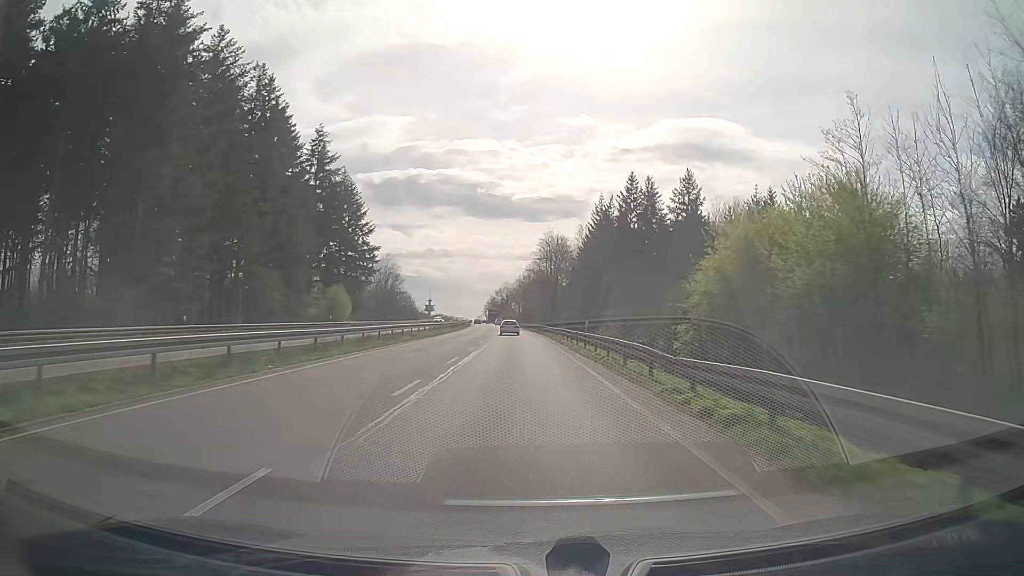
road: trunk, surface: asphalt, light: Day
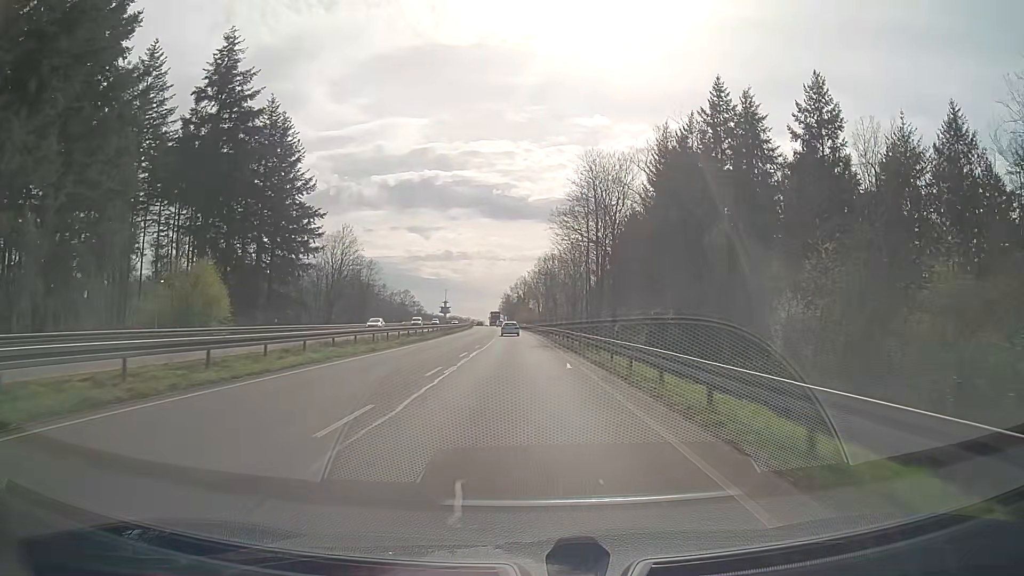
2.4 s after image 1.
(-0.6, +49.5) m; -2°
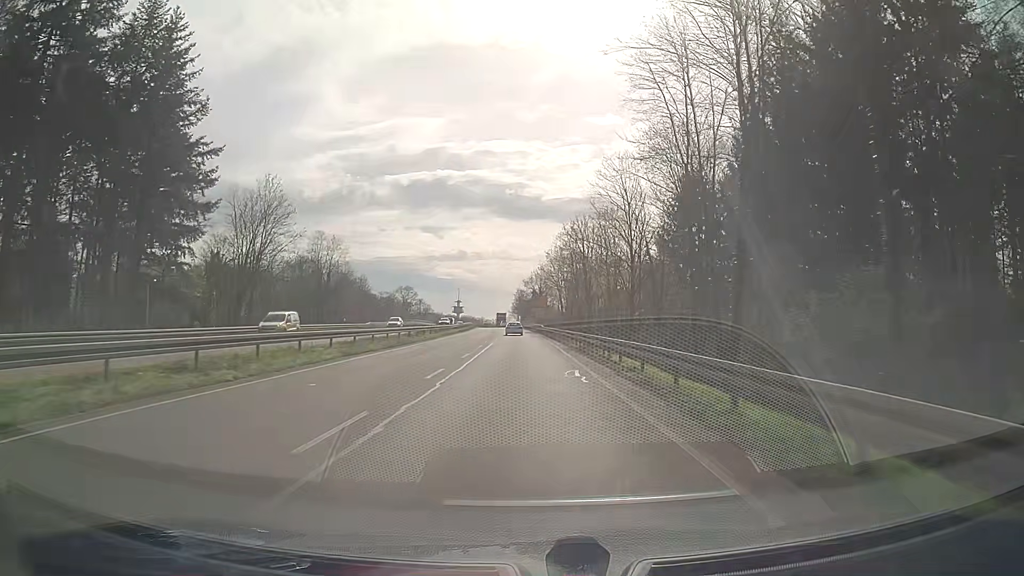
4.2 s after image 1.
(-0.4, +37.1) m; -1°
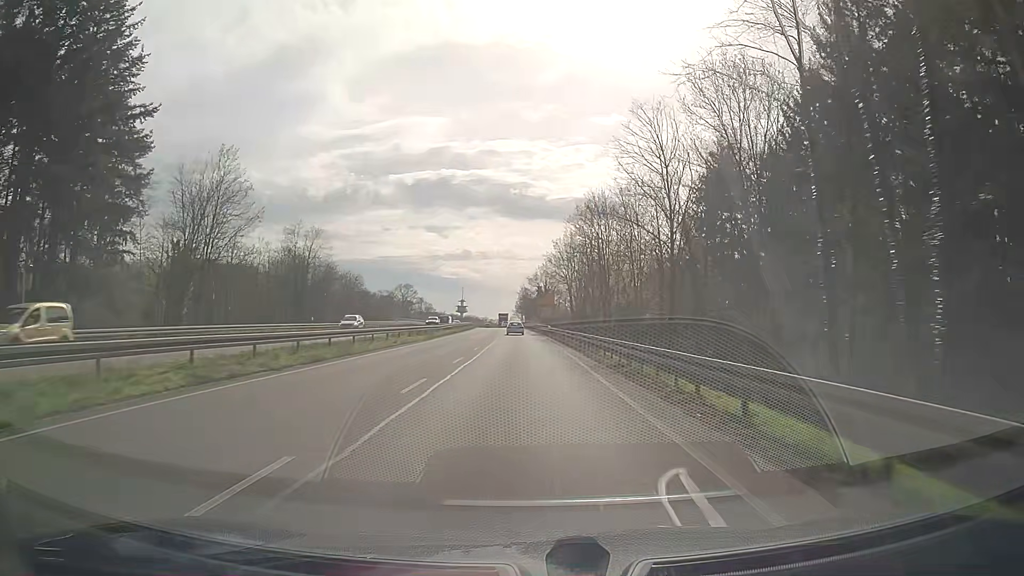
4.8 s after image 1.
(0.0, +12.4) m; 0°
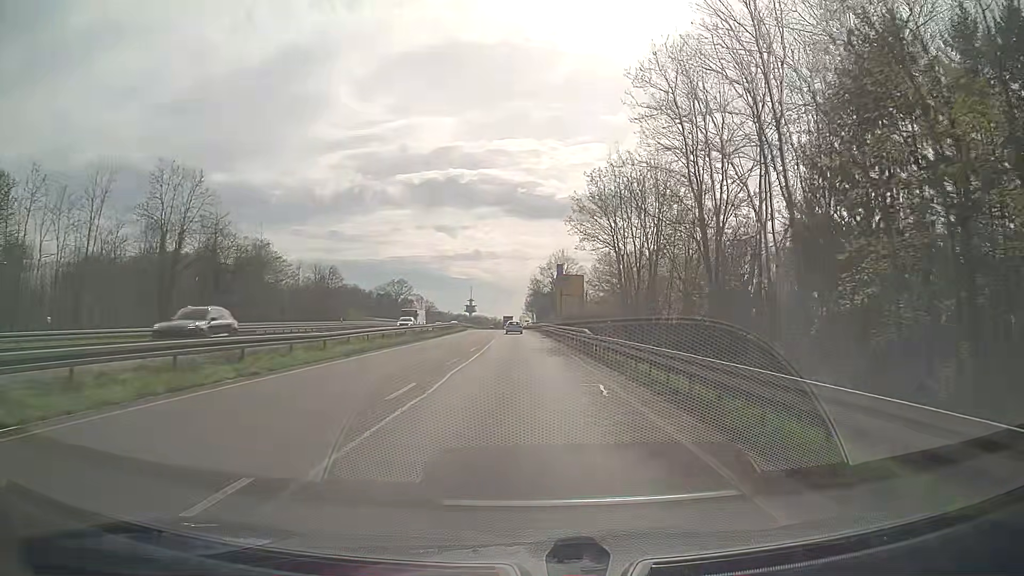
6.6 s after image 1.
(-0.2, +37.3) m; 0°
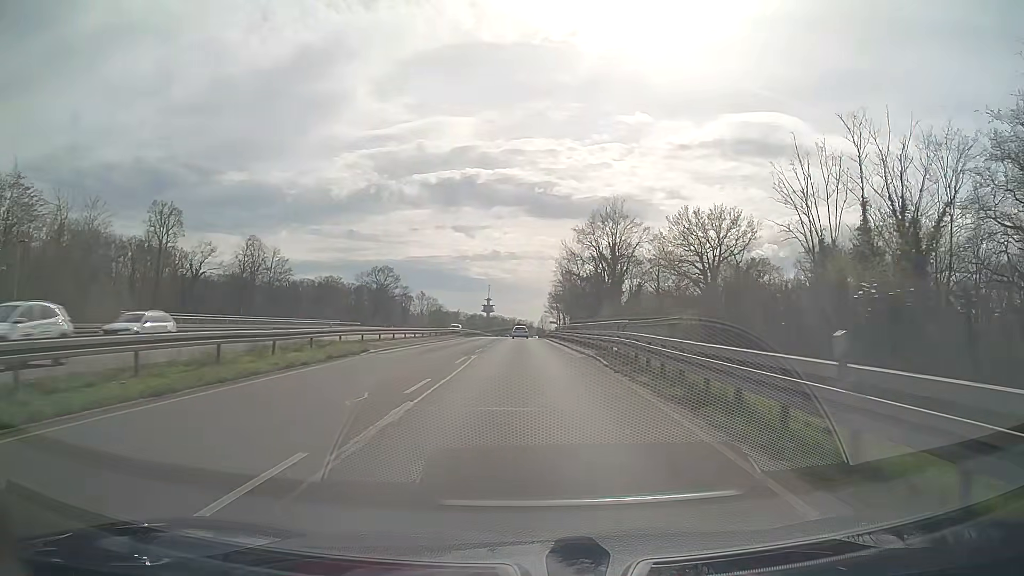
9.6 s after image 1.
(-1.7, +62.3) m; -2°
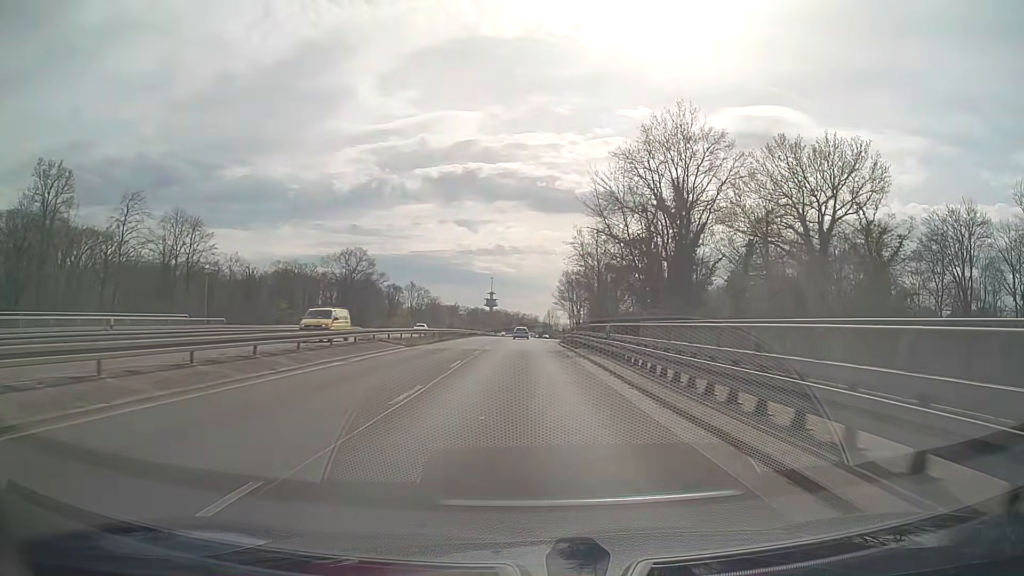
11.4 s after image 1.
(-0.2, +37.5) m; 0°
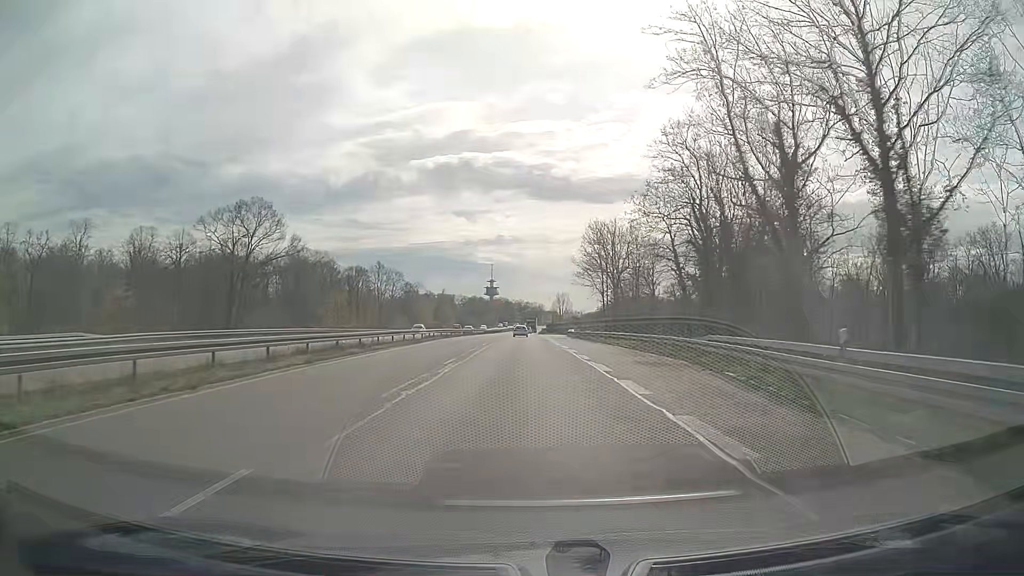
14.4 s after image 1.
(-0.2, +62.6) m; 0°
